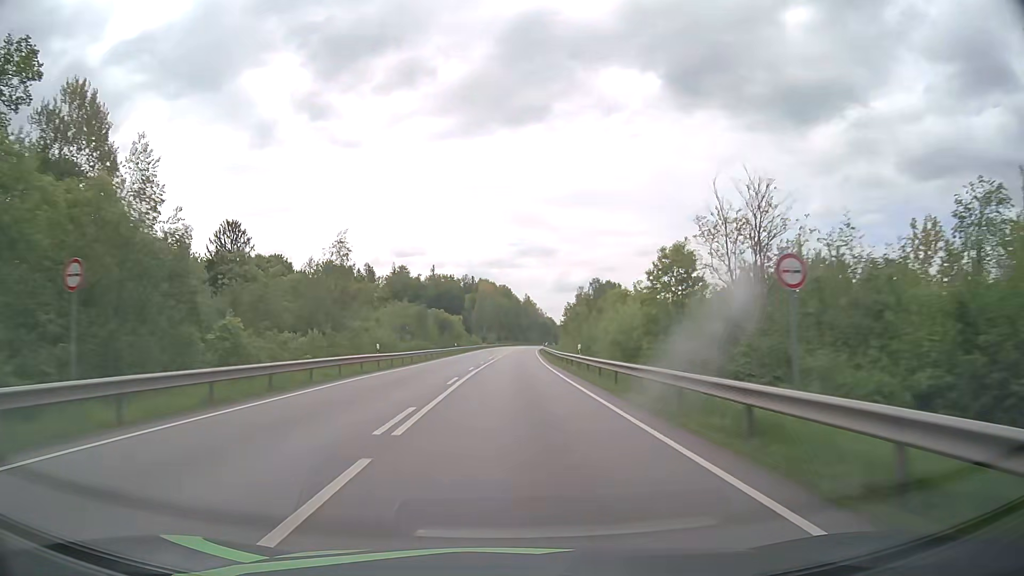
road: primary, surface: asphalt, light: Day
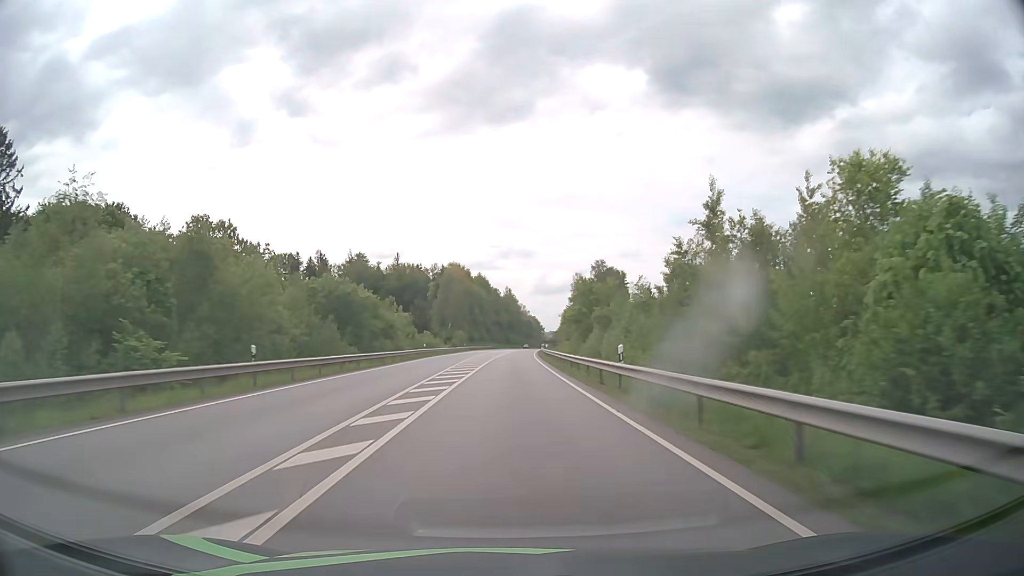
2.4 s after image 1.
(+1.0, +62.4) m; +2°
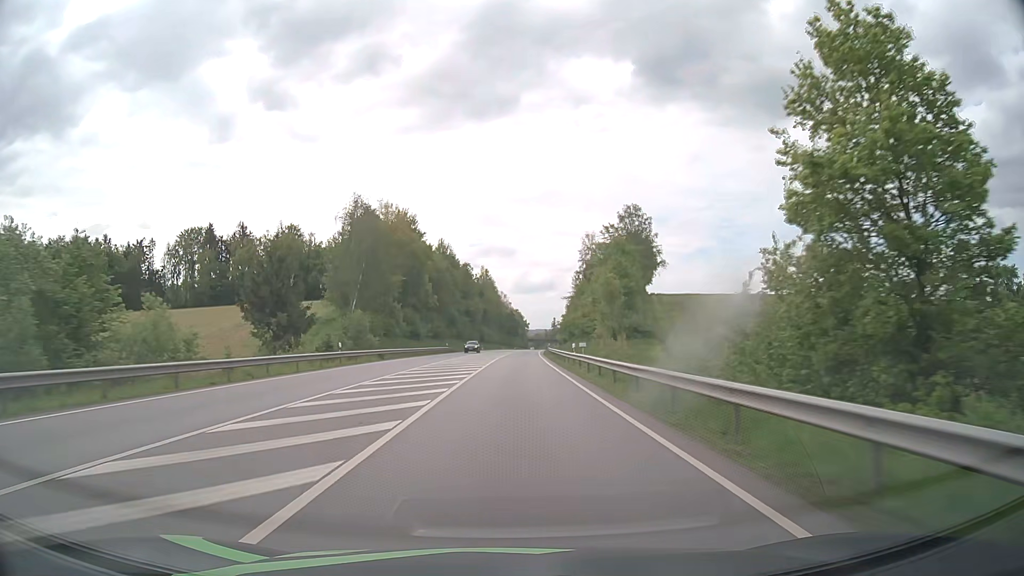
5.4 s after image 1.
(+1.3, +78.0) m; +2°
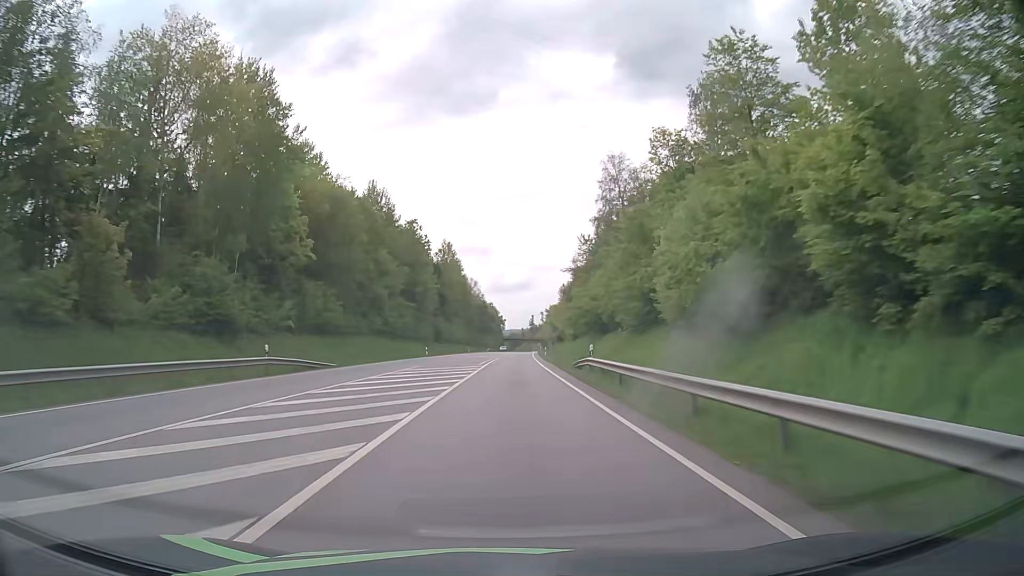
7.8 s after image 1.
(+1.3, +62.3) m; +2°
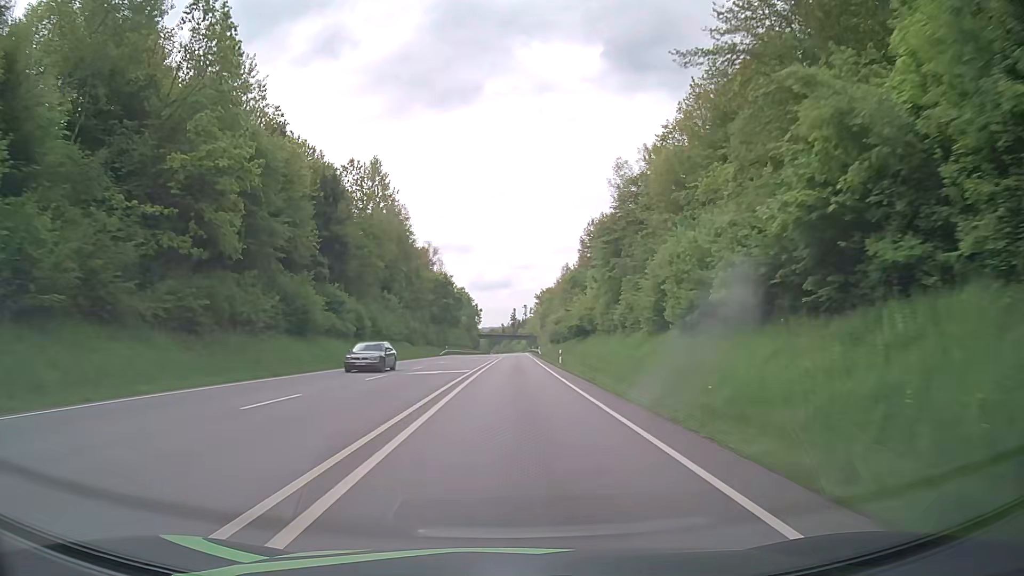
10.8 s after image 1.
(+1.0, +77.4) m; +1°
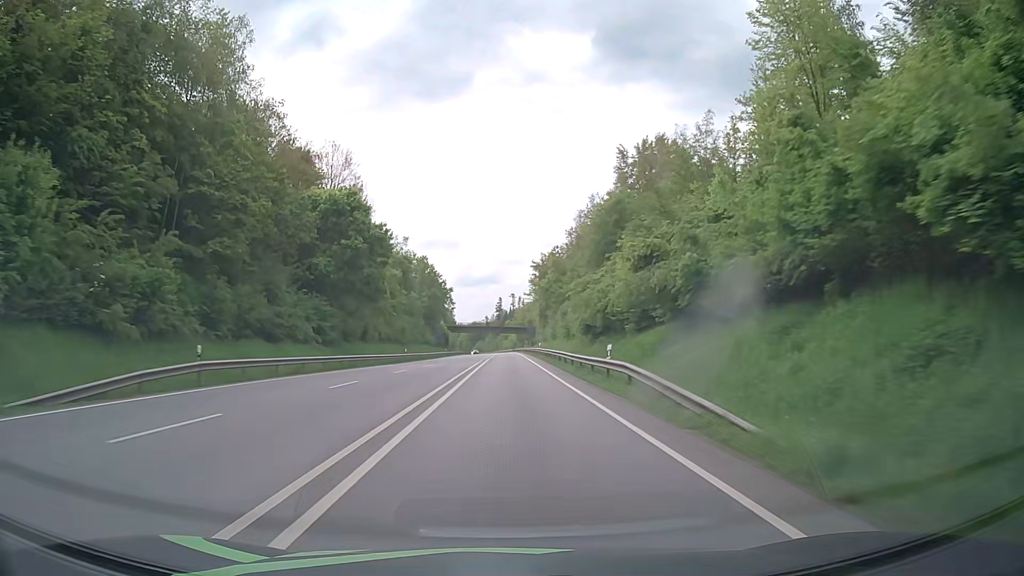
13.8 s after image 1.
(+1.4, +77.2) m; +2°
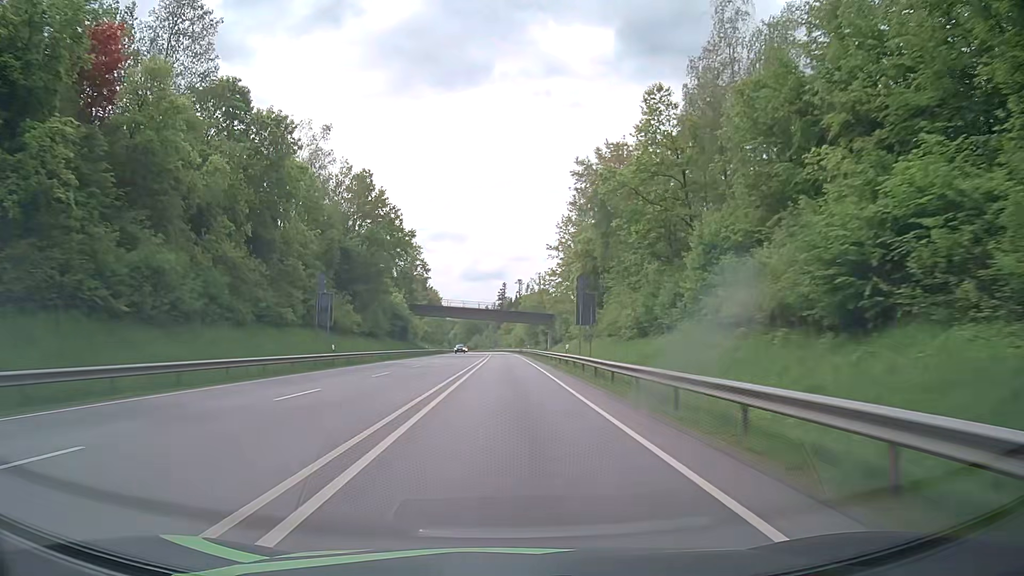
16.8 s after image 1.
(-0.2, +77.6) m; 0°
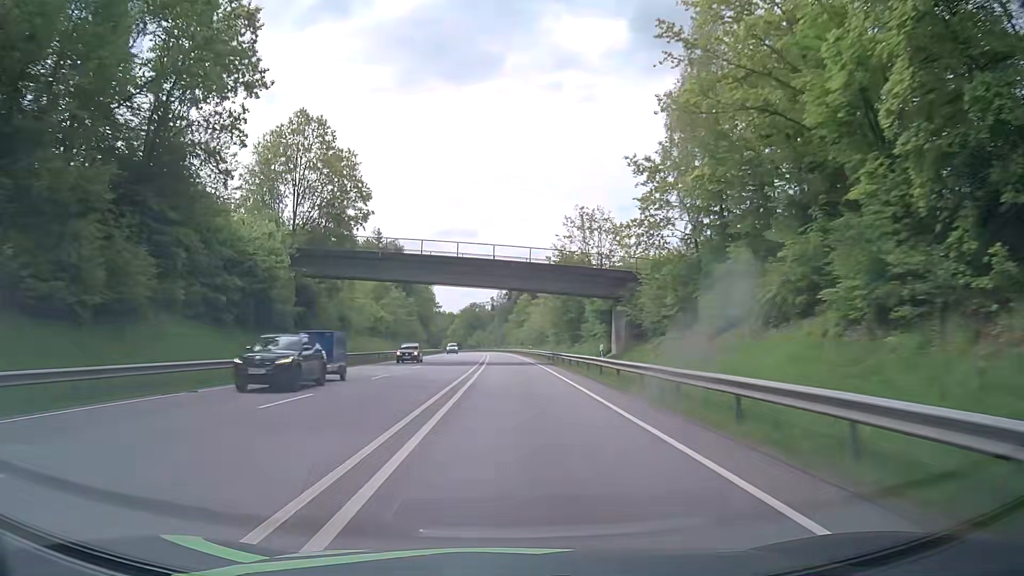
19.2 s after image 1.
(-0.5, +62.6) m; -1°
(0, +10) (0, +20) (0, +30) (0, +40) (0, +50) (0, +60) (-1, +70) (-1, +80) (-1, +90) (-2, +100) m
